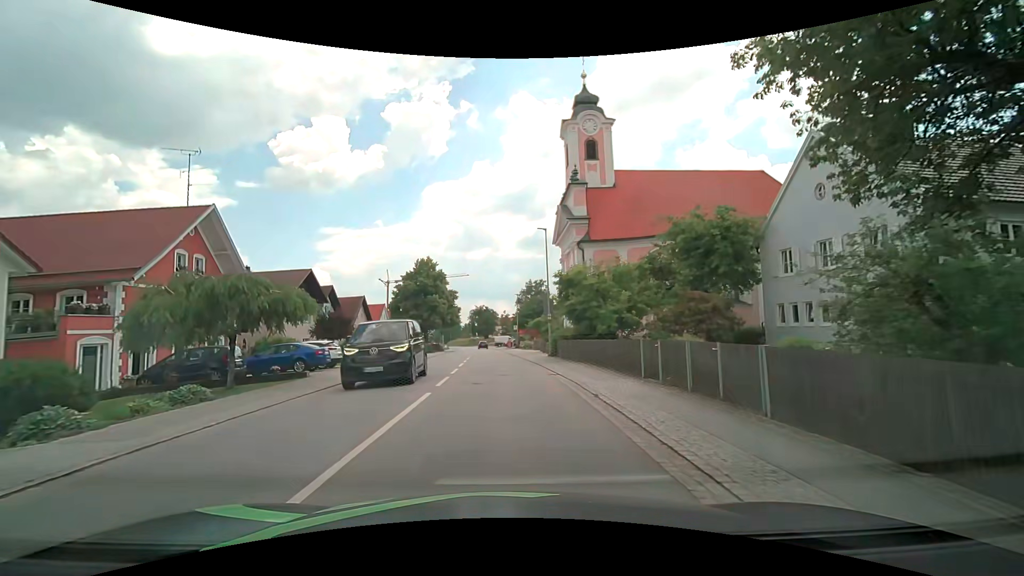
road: secondary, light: Day
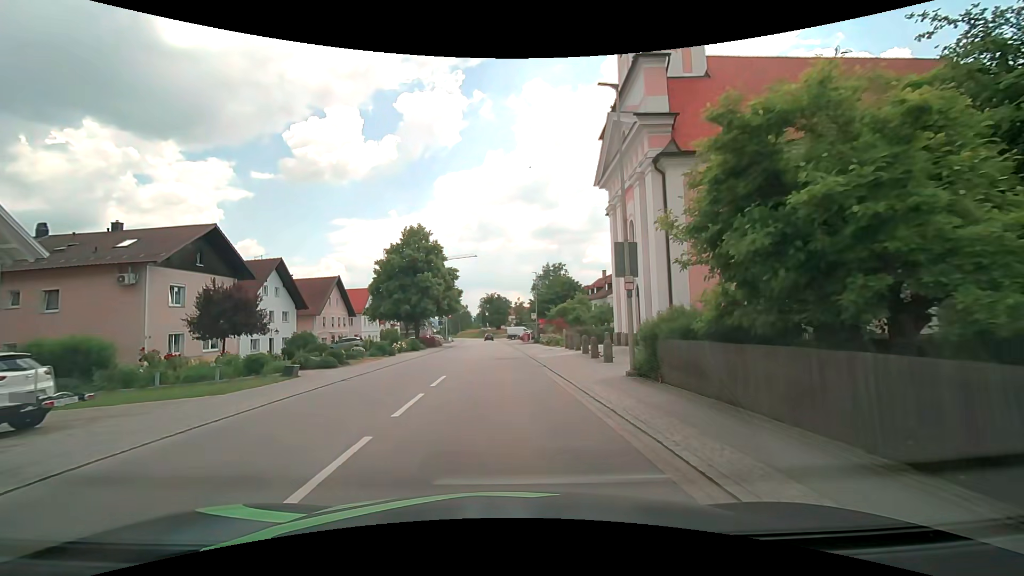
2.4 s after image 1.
(-0.2, +18.5) m; -2°
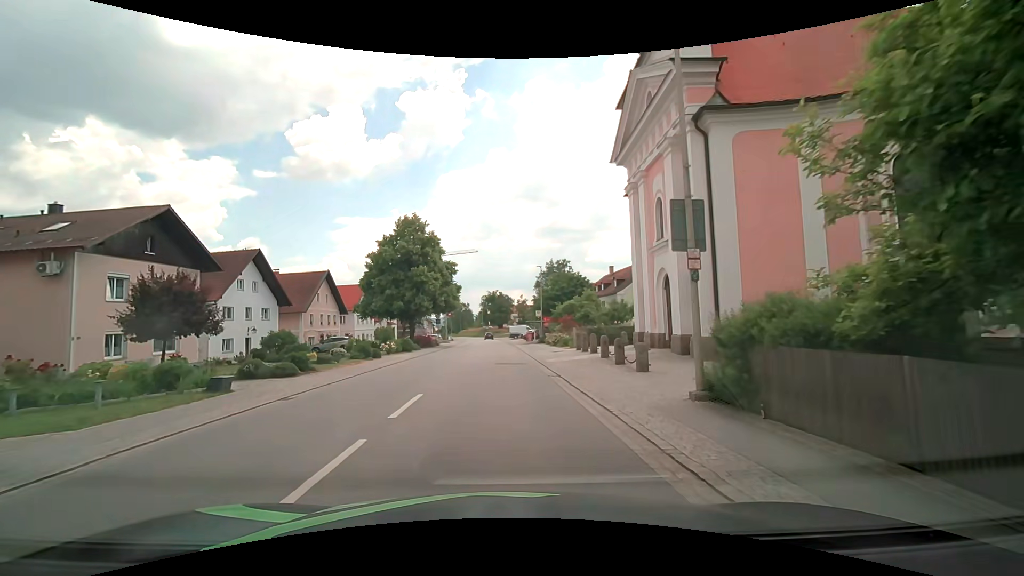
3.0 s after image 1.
(0.0, +4.6) m; 0°
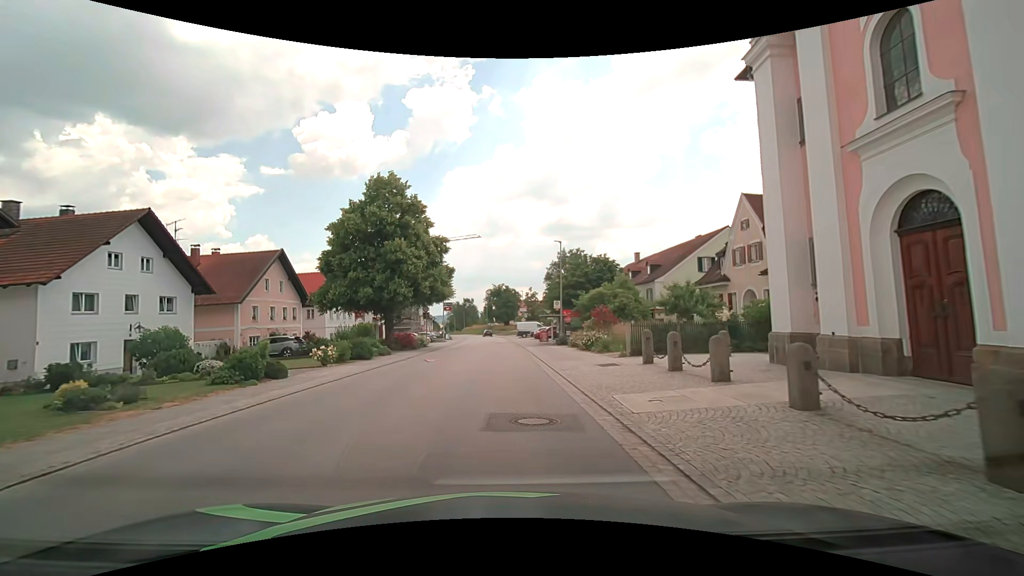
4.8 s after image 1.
(0.0, +14.0) m; 0°
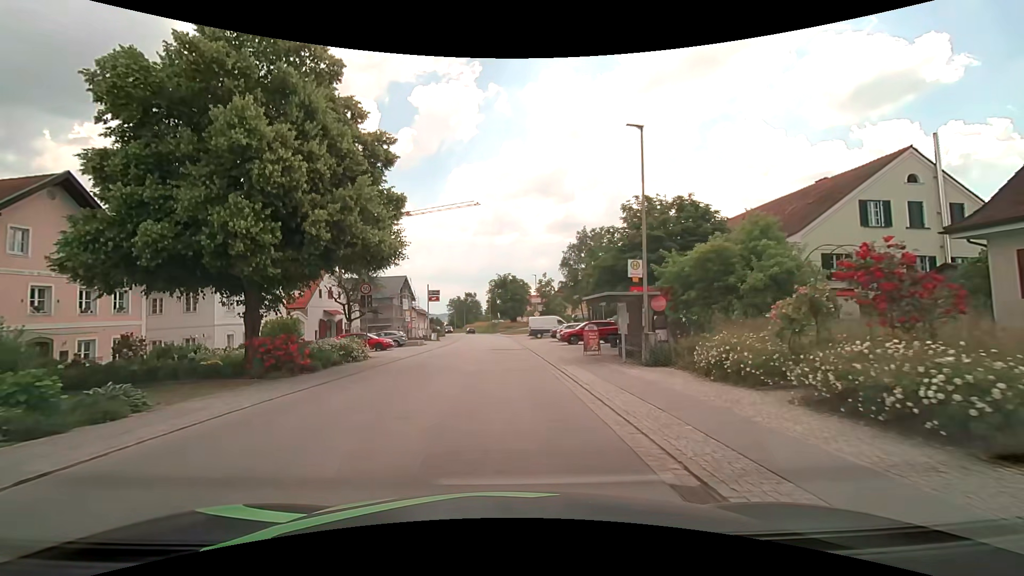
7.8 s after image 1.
(-0.2, +22.9) m; -1°
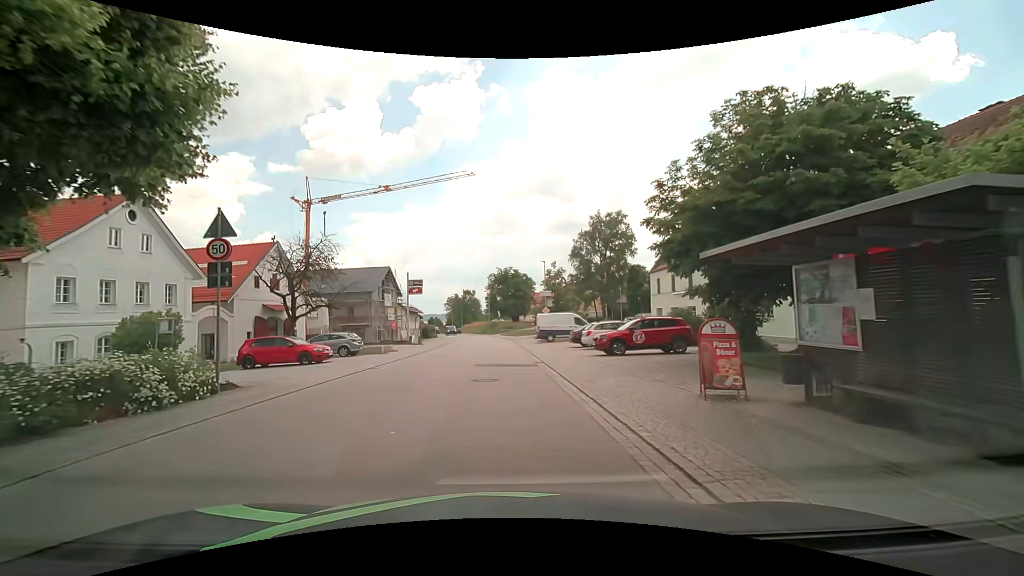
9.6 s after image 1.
(0.0, +13.6) m; 0°
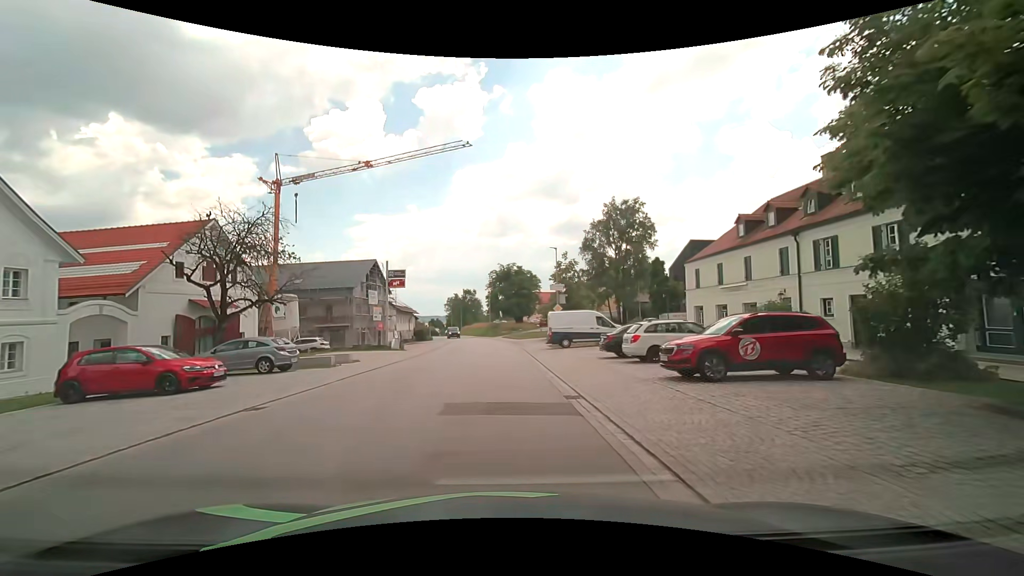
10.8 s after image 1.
(0.0, +9.7) m; 0°
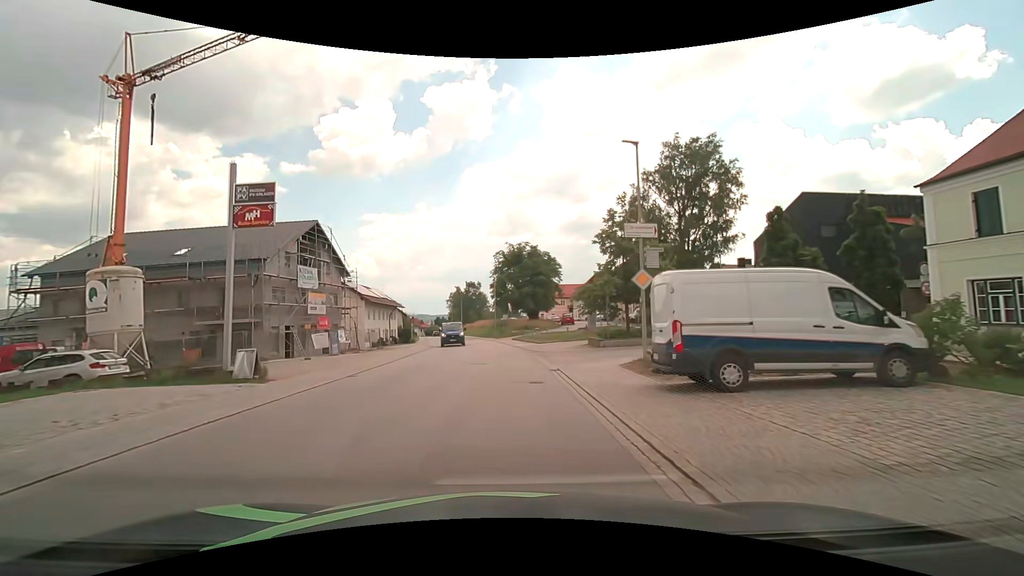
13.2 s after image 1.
(-0.5, +24.2) m; -1°
(0, +10) (0, +20) (0, +30) (-1, +40) (-2, +50) (-4, +60) (-5, +70) (-7, +79) (-9, +89) (-11, +99) m
